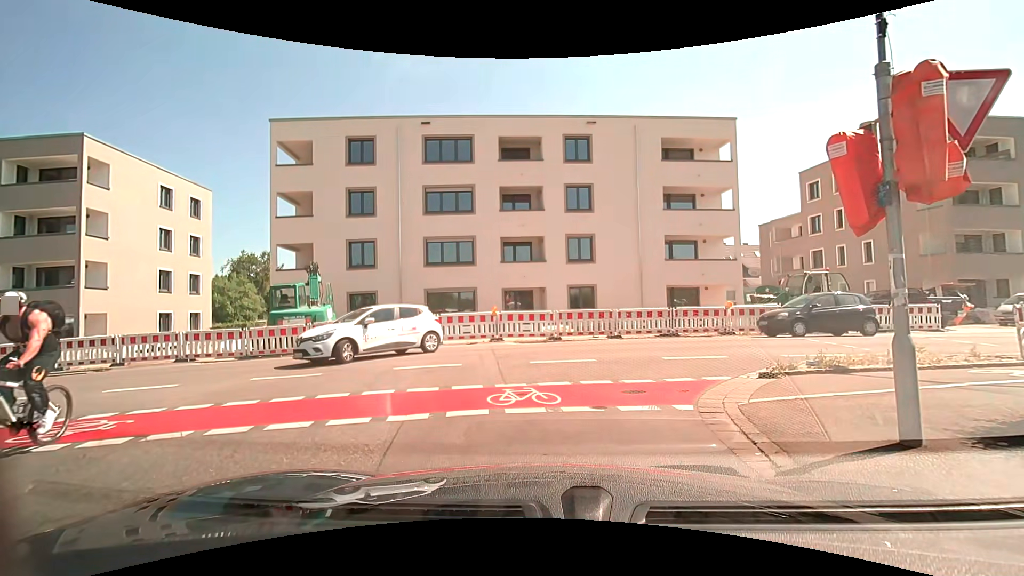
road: residential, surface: asphalt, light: Day
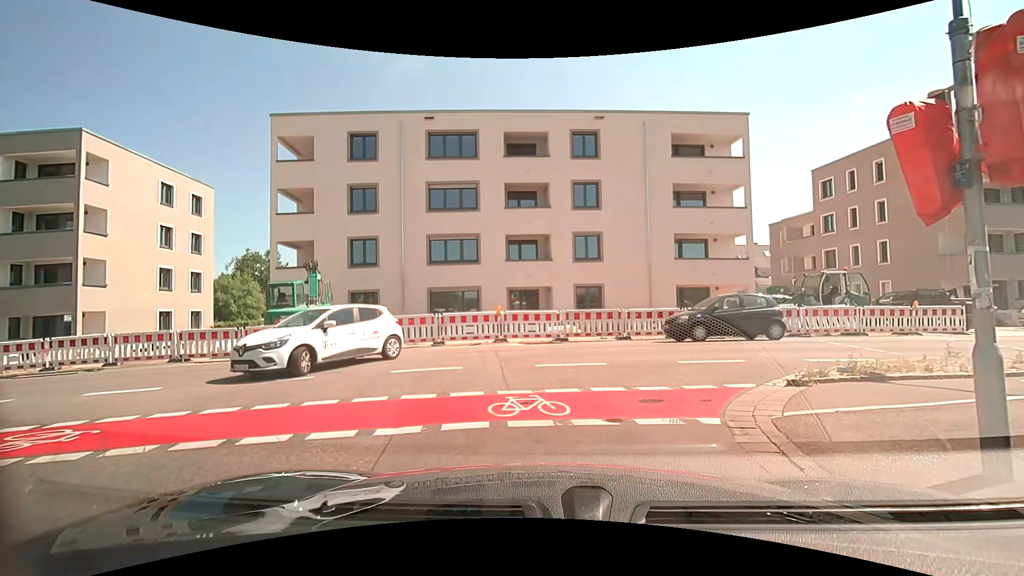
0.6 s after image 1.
(0.0, +0.7) m; 0°
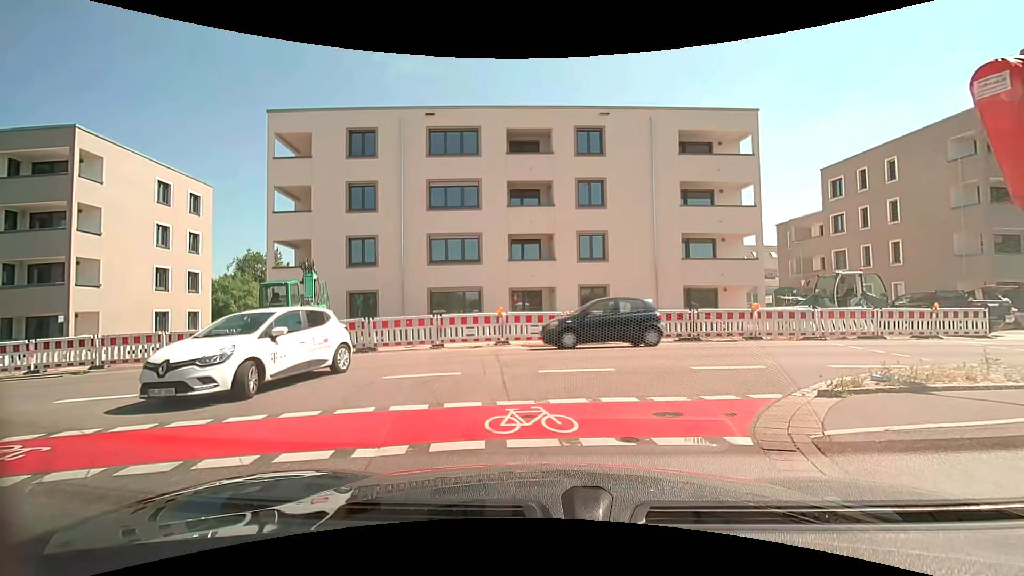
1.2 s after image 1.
(0.0, +0.7) m; 0°
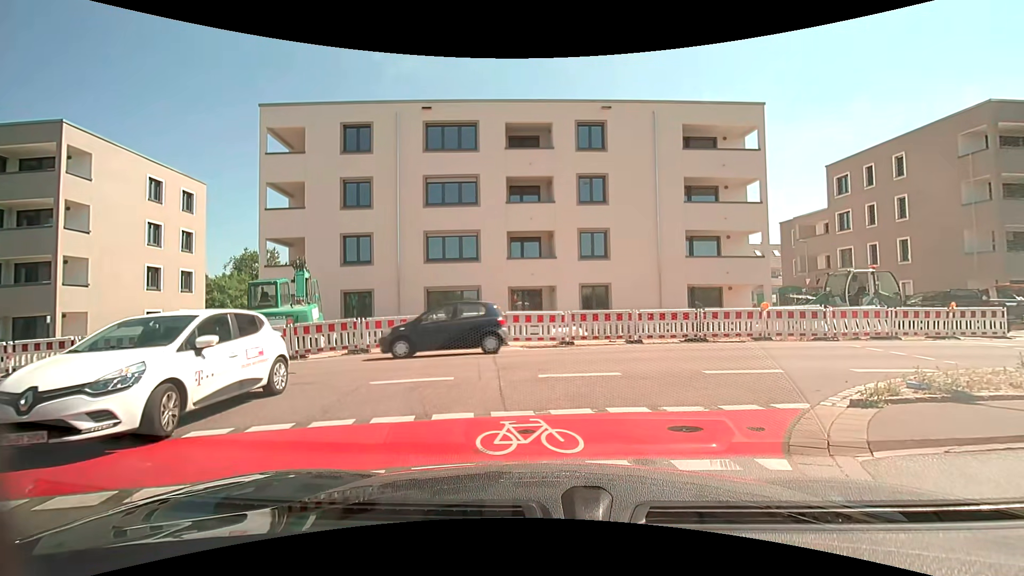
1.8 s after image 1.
(0.0, +0.7) m; 0°
